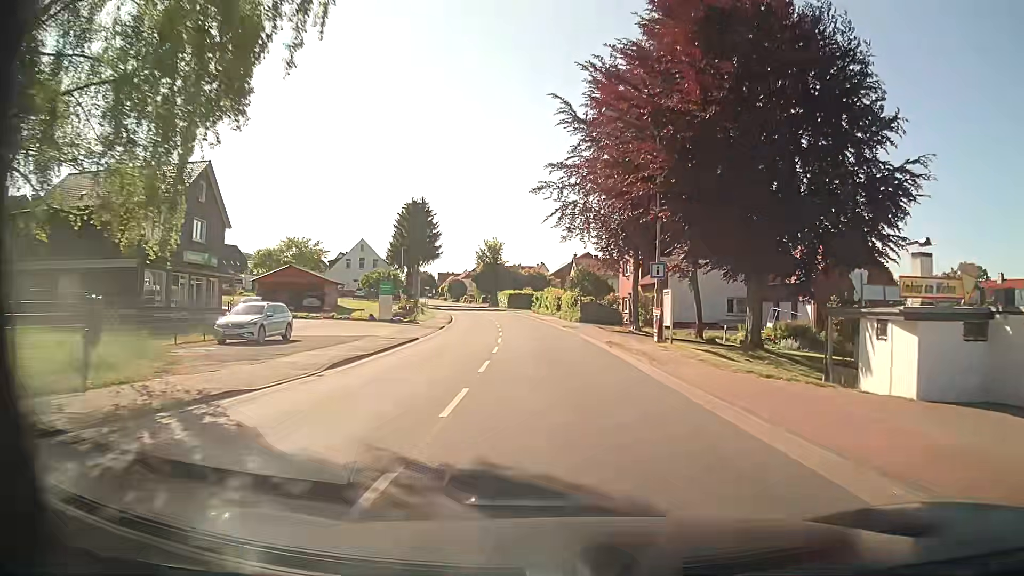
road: tertiary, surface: asphalt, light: Day
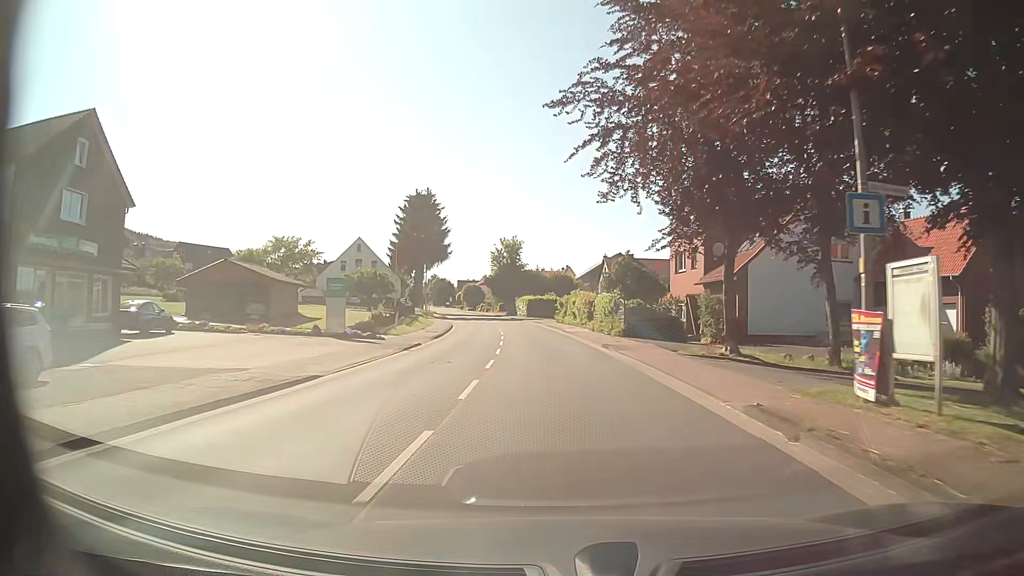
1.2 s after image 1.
(-0.3, +16.1) m; -2°
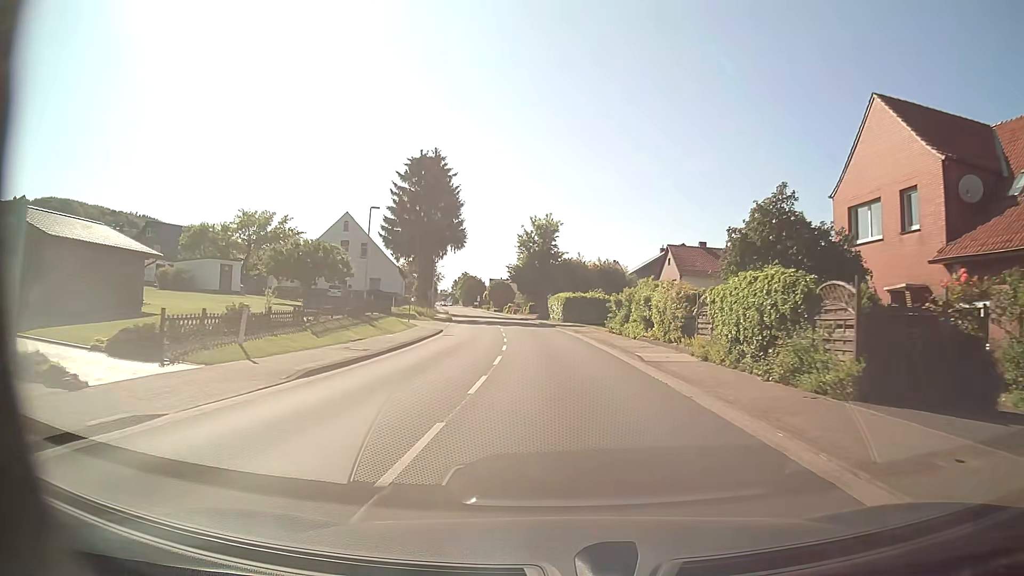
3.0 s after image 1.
(-0.9, +24.0) m; -4°
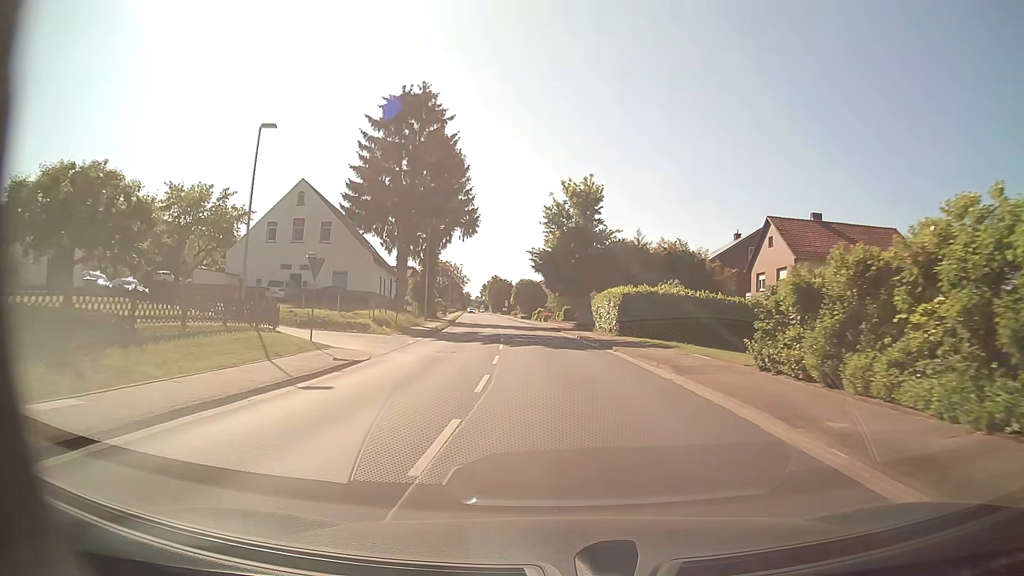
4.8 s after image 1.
(-0.4, +24.0) m; -3°
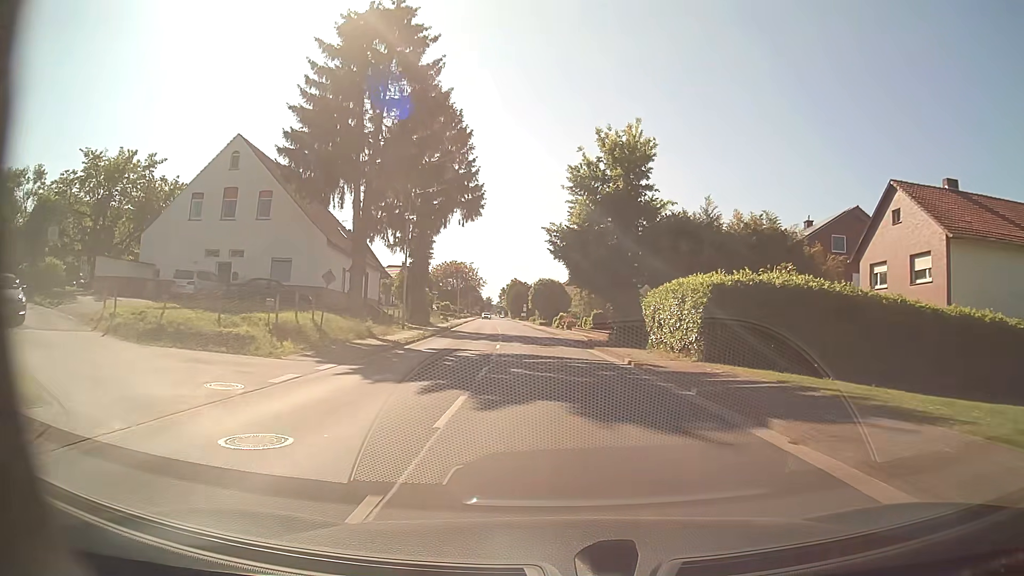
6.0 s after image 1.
(-0.3, +15.9) m; -2°
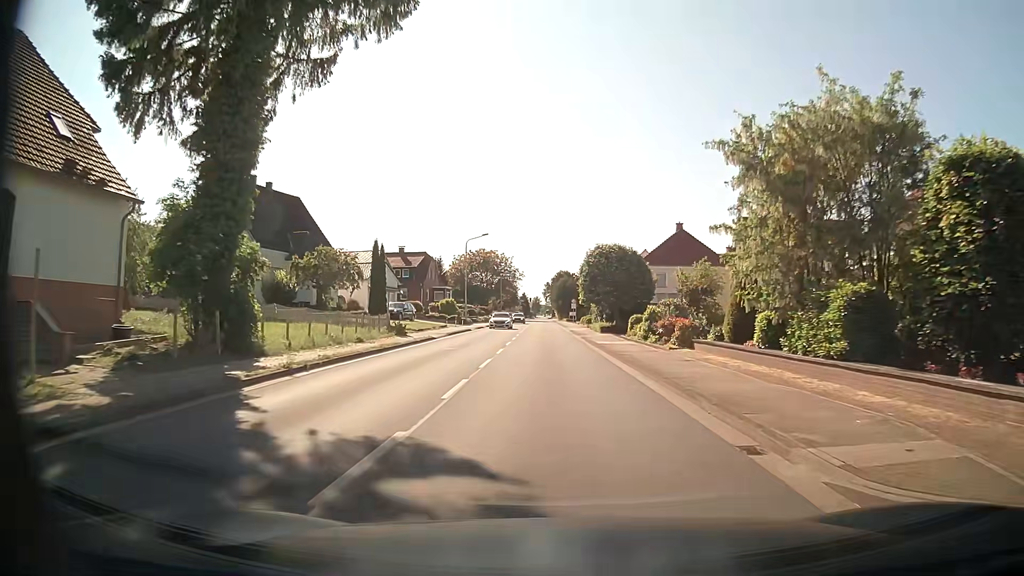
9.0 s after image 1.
(-1.6, +39.9) m; -4°
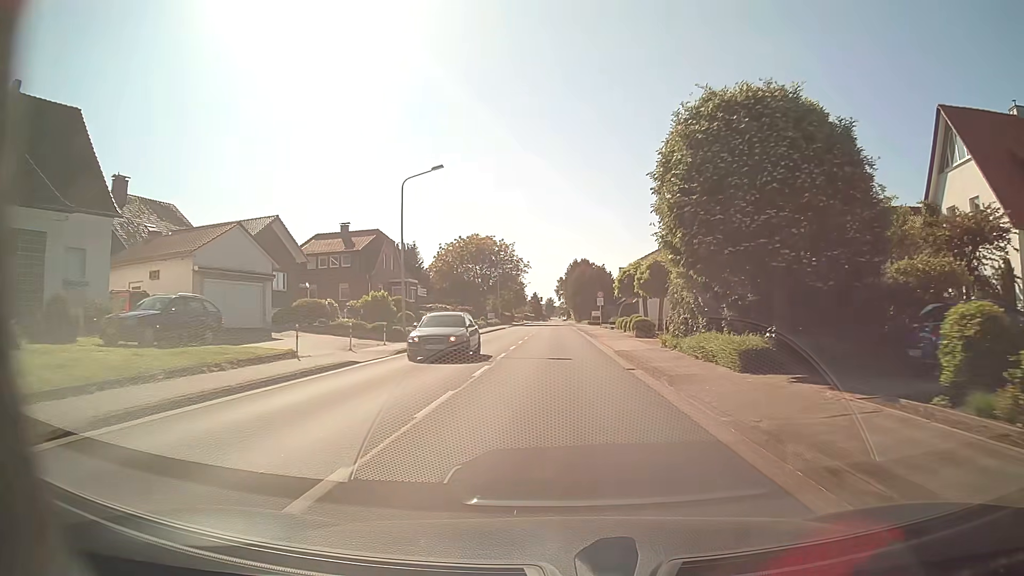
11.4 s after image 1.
(-0.6, +32.2) m; -2°
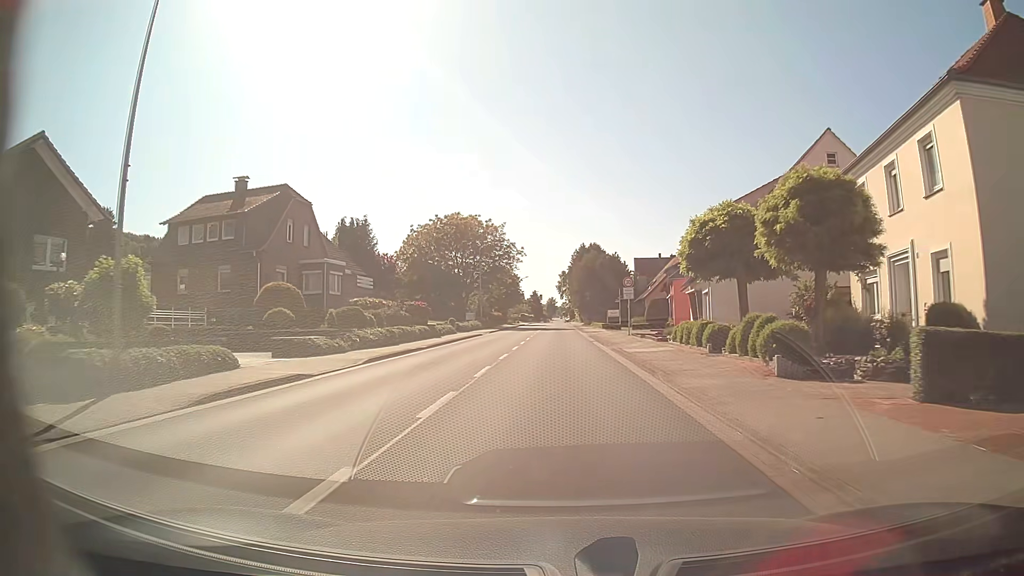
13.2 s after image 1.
(-0.2, +24.2) m; 0°
(0, +10) (0, +20) (0, +30) (0, +40) (0, +50) (0, +60) (0, +70) (0, +80) (0, +90) (0, +100) m
